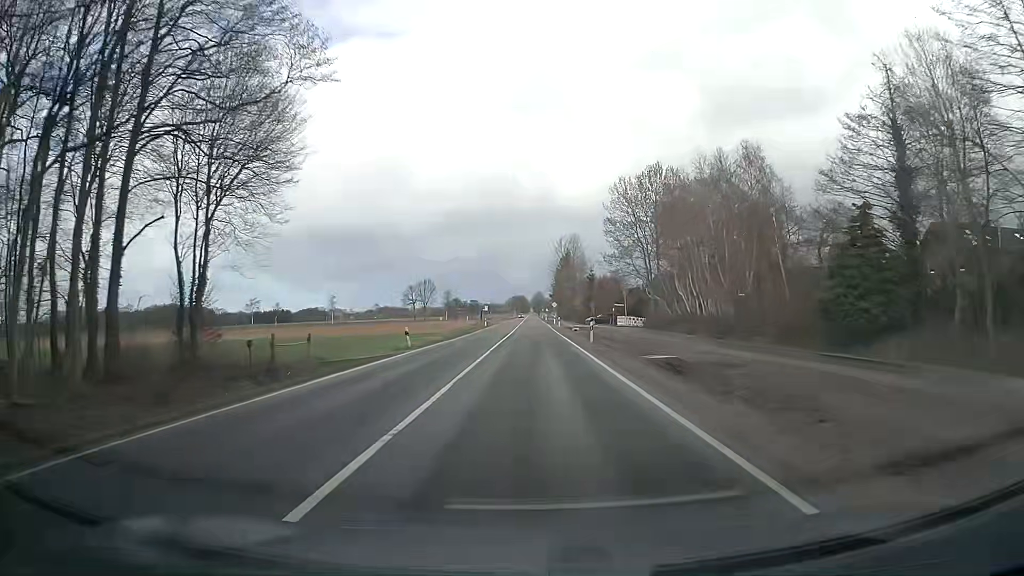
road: secondary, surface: asphalt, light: Day
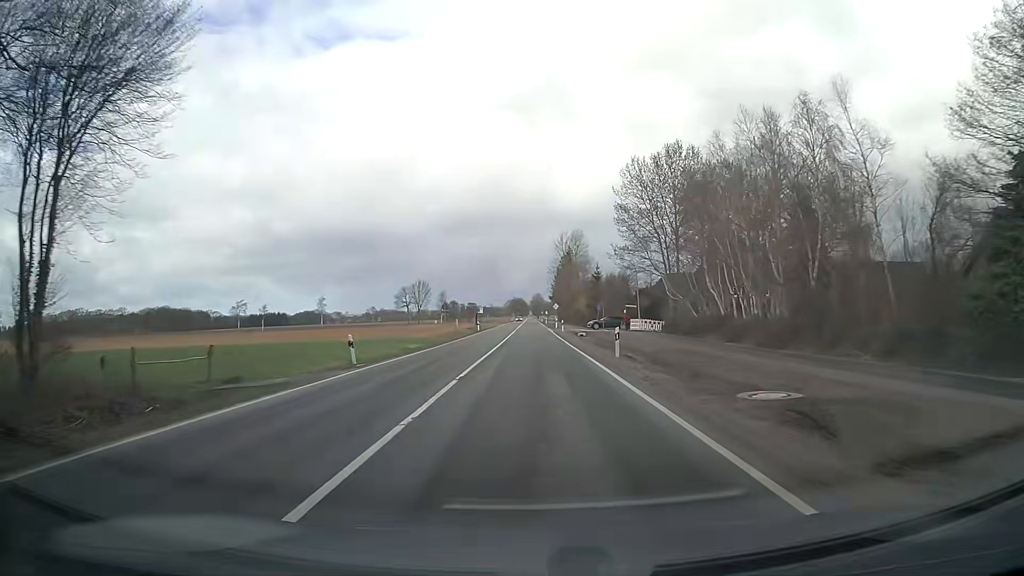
(-0.2, +10.7) m; -1°
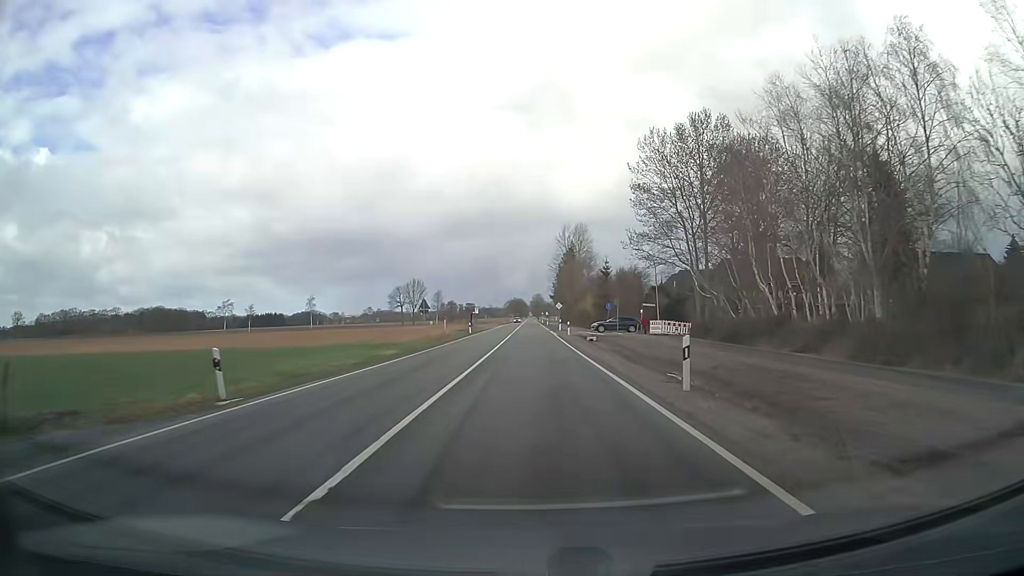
(0.0, +10.7) m; 0°
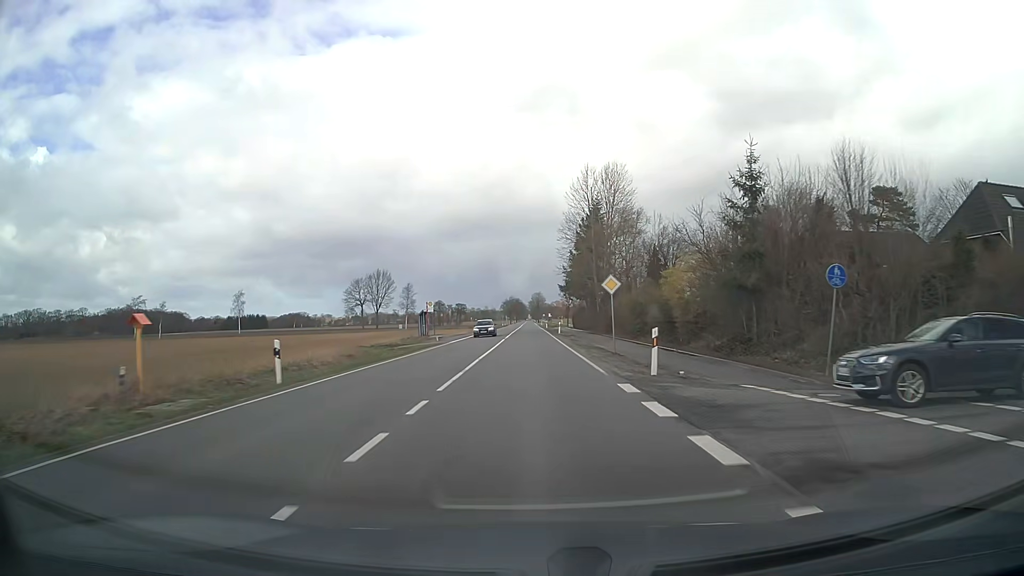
(0.0, +53.6) m; 0°
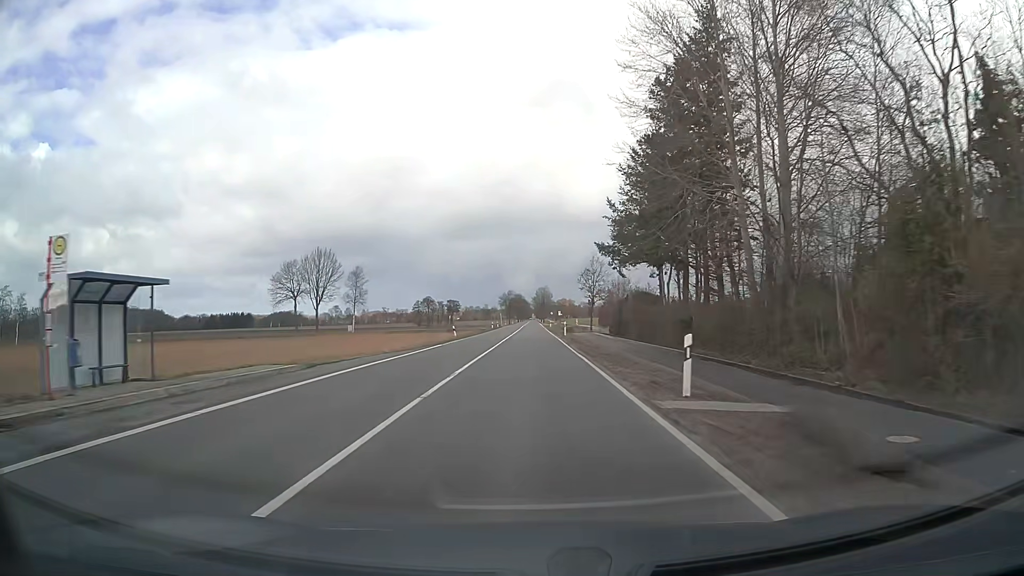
(-0.1, +53.6) m; 0°
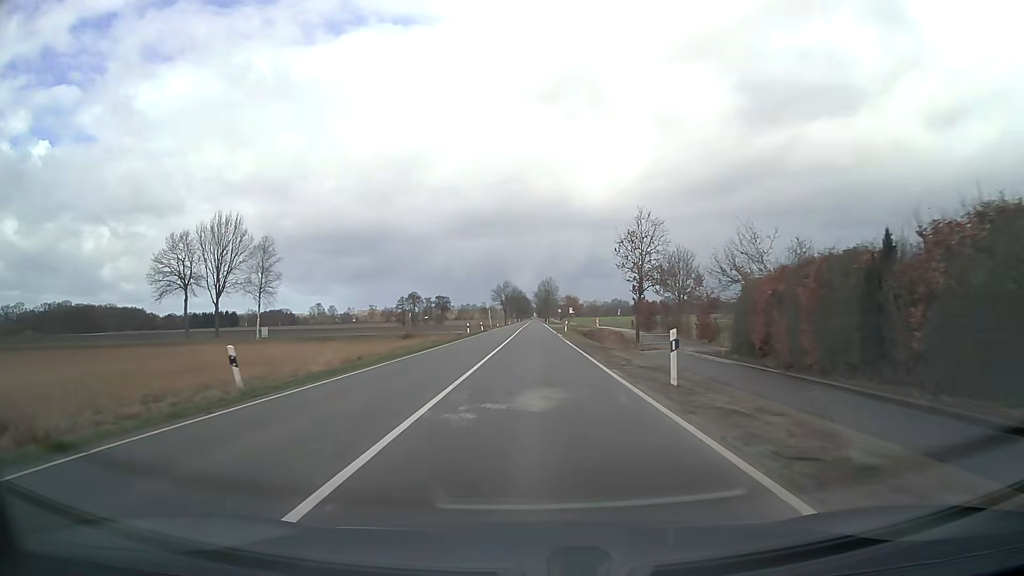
(-0.1, +43.0) m; 0°
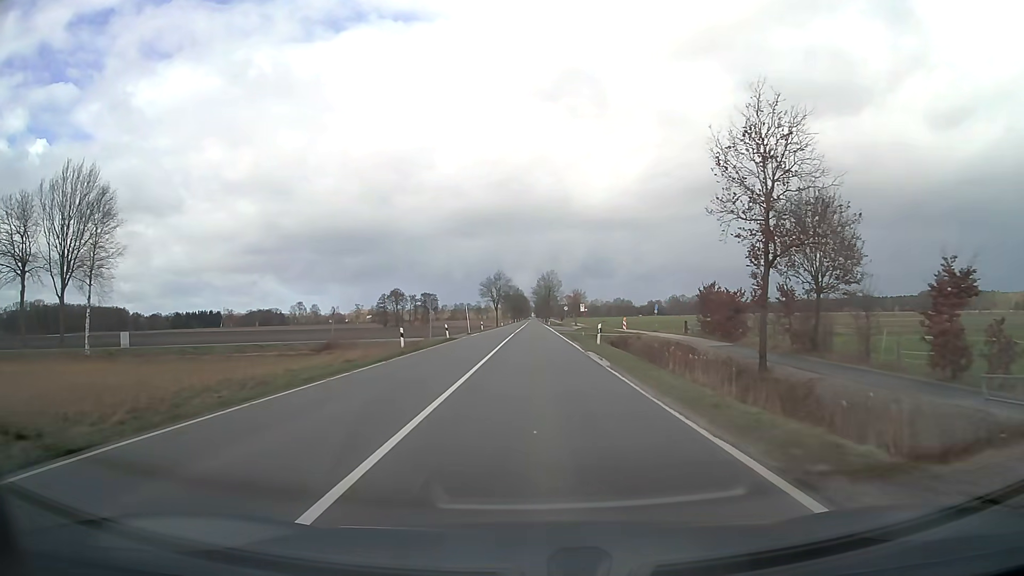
(0.0, +32.3) m; 0°
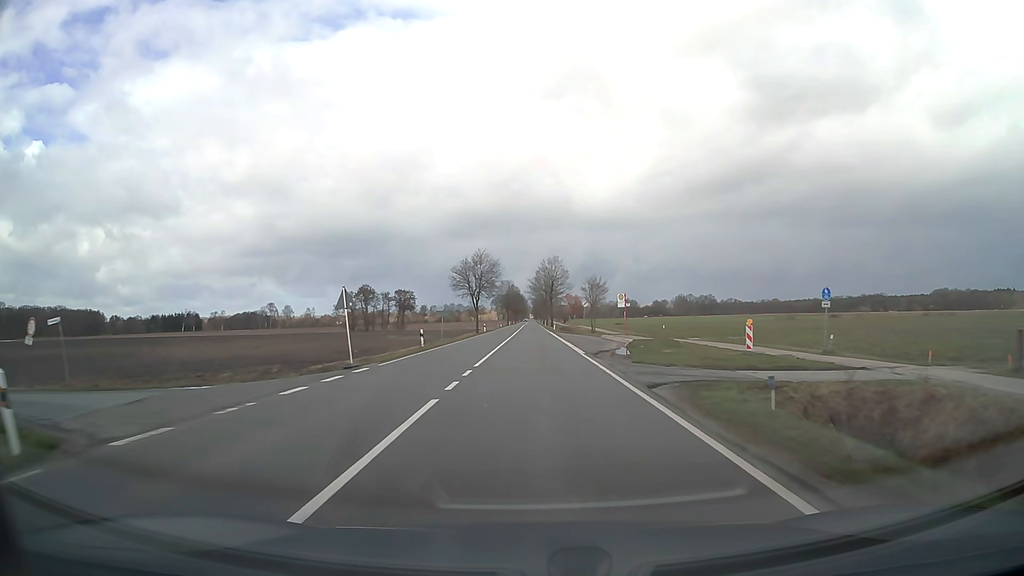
(+0.1, +43.0) m; 0°
(0, +10) (0, +20) (0, +30) (0, +40) (0, +50) (0, +60) (0, +70) (0, +80) (0, +90) (0, +100) m
